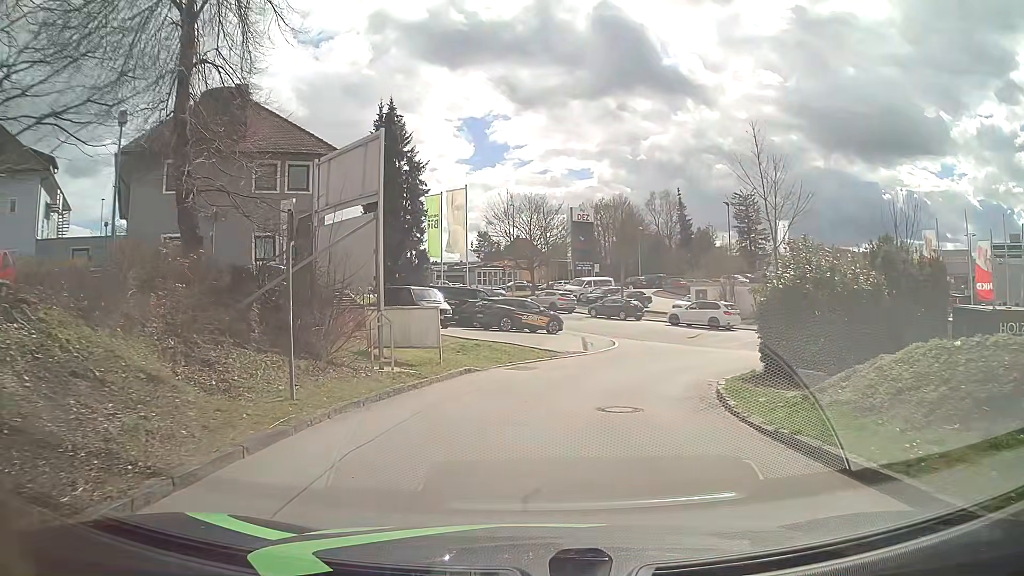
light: Day
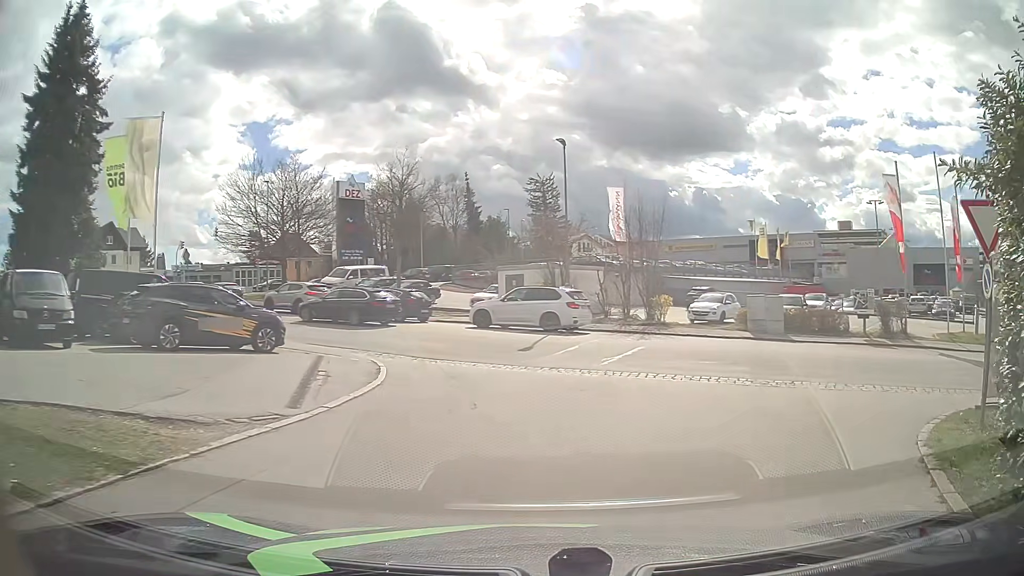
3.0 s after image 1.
(+1.7, +15.8) m; +19°
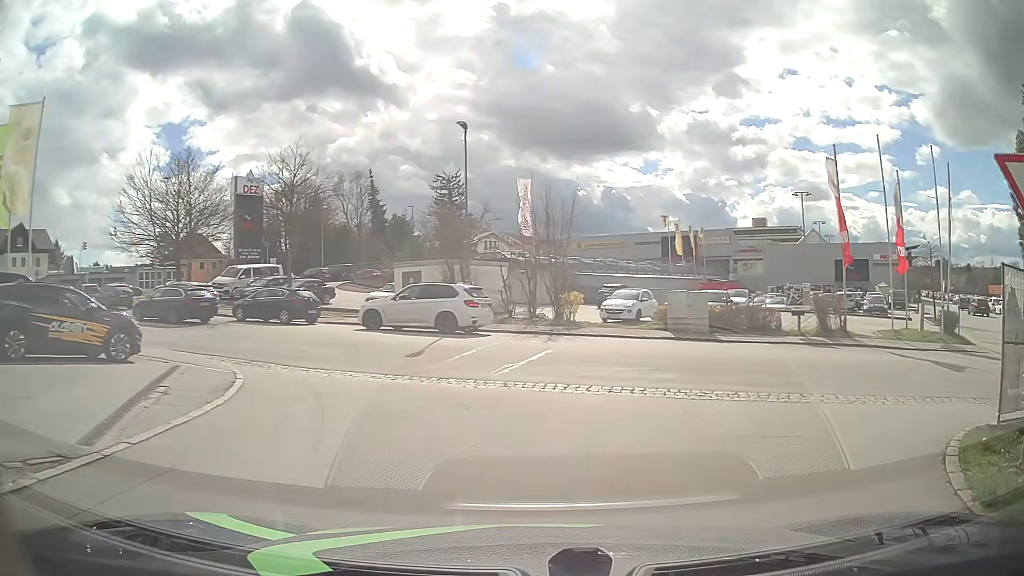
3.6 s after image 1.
(+0.2, +2.6) m; +7°
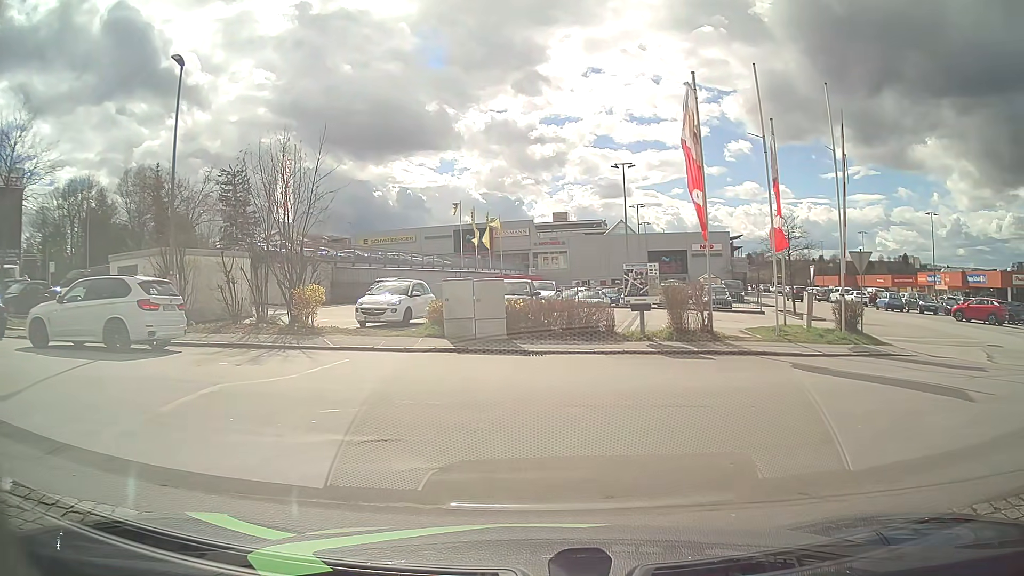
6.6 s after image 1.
(+1.5, +7.6) m; +17°
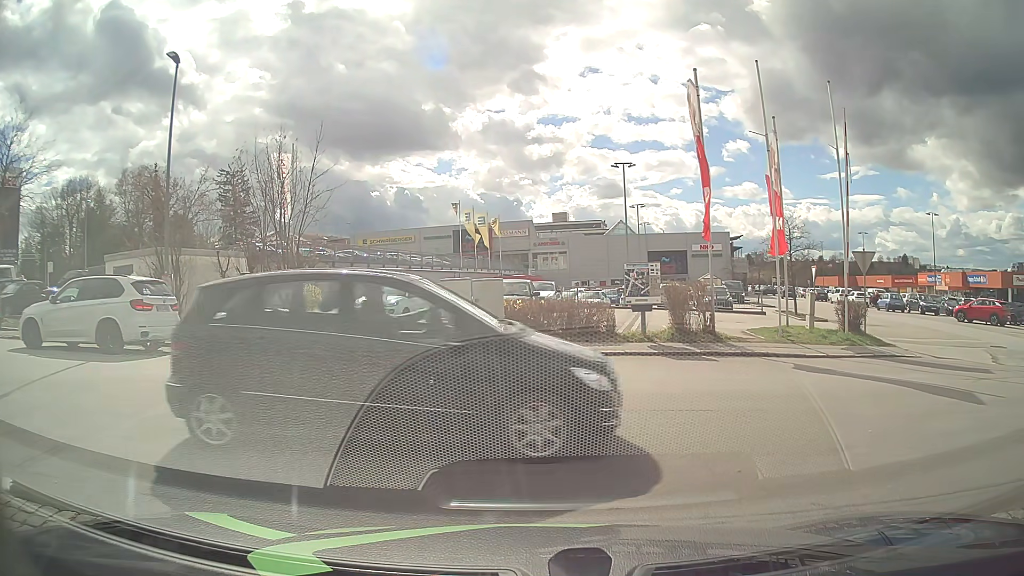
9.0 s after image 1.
(0.0, +0.3) m; 0°
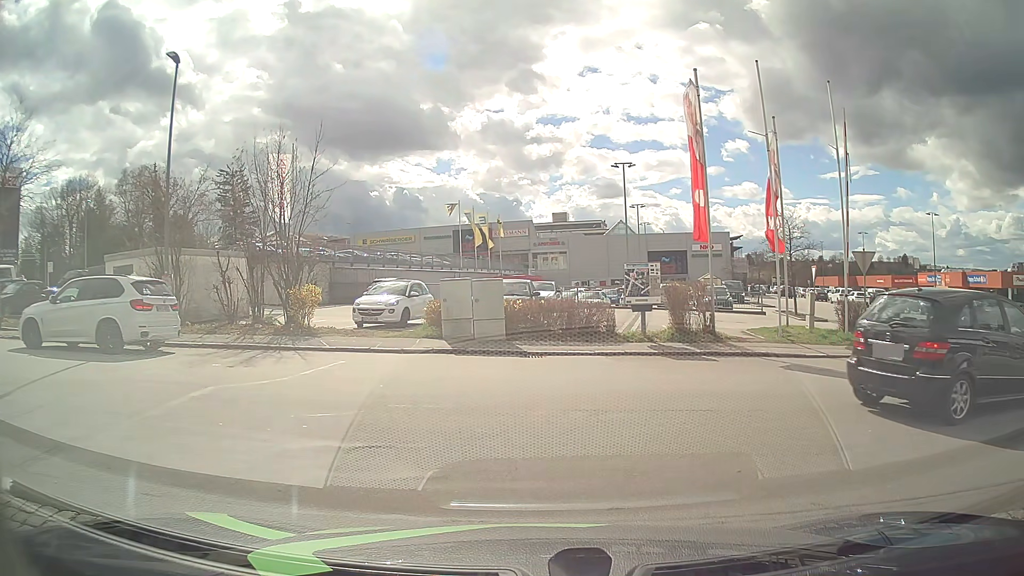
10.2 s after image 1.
(0.0, 0.0) m; 0°
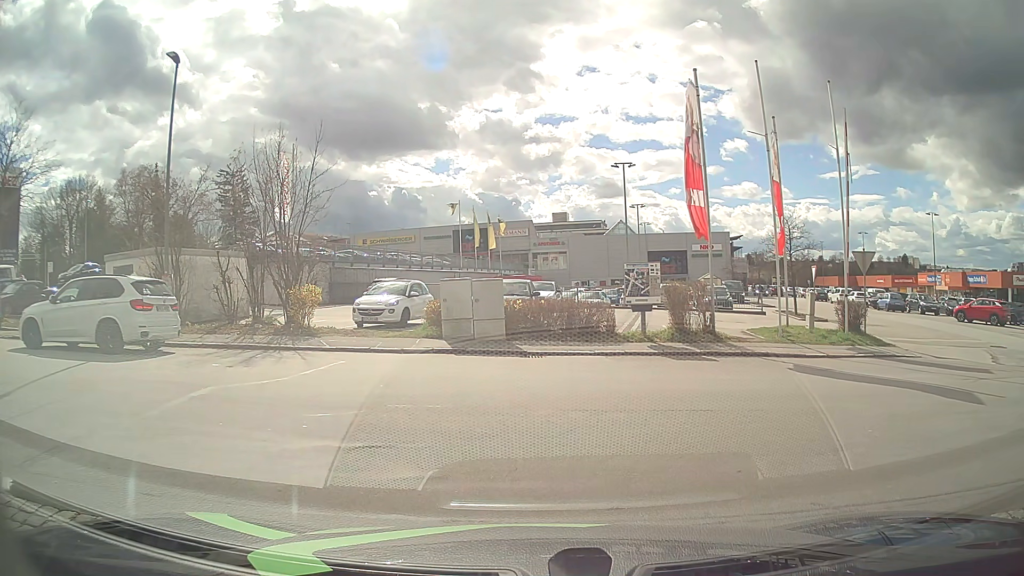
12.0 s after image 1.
(0.0, 0.0) m; 0°
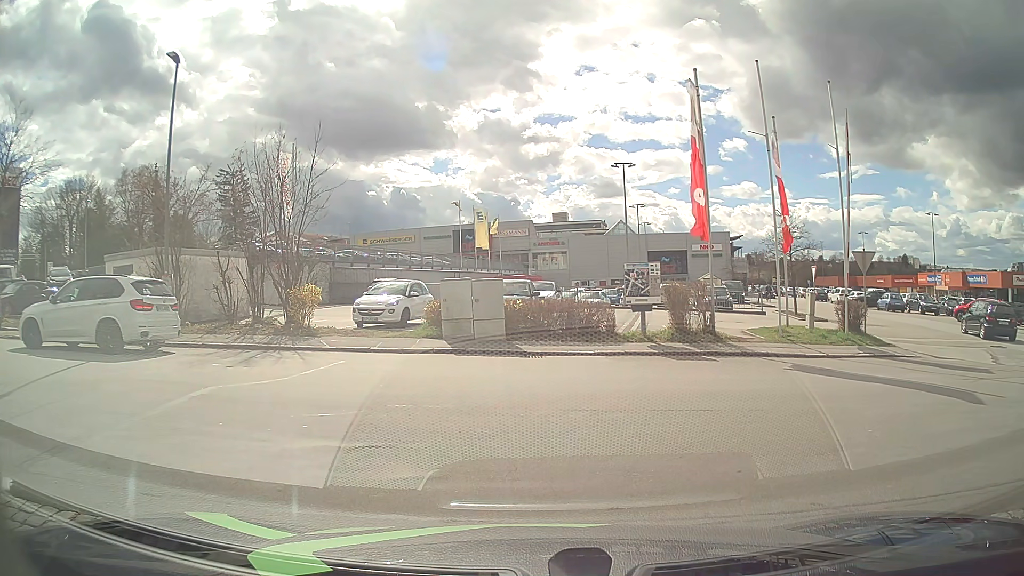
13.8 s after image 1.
(0.0, 0.0) m; 0°
